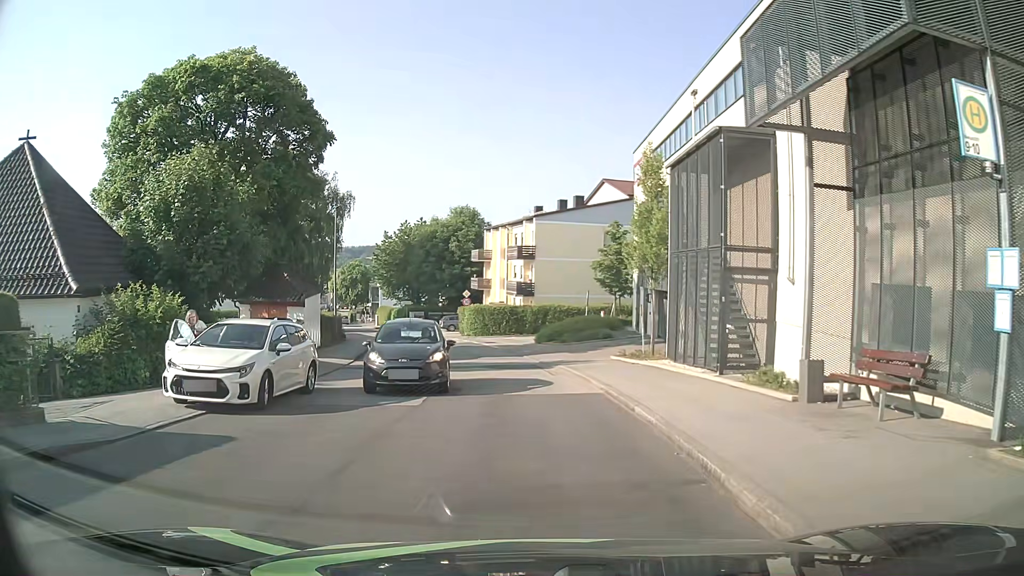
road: unclassified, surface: asphalt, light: Day
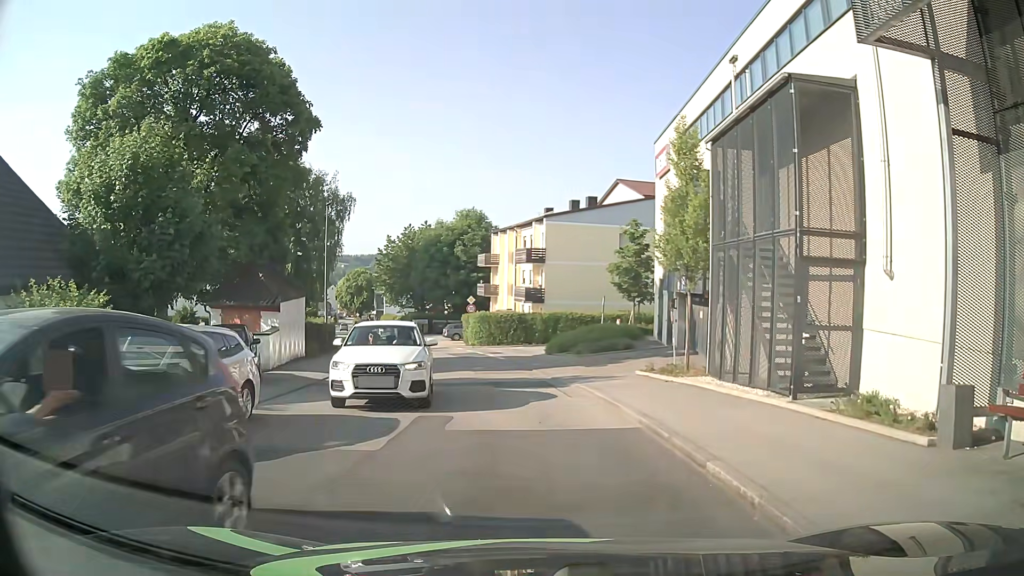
(0.0, +3.5) m; +1°
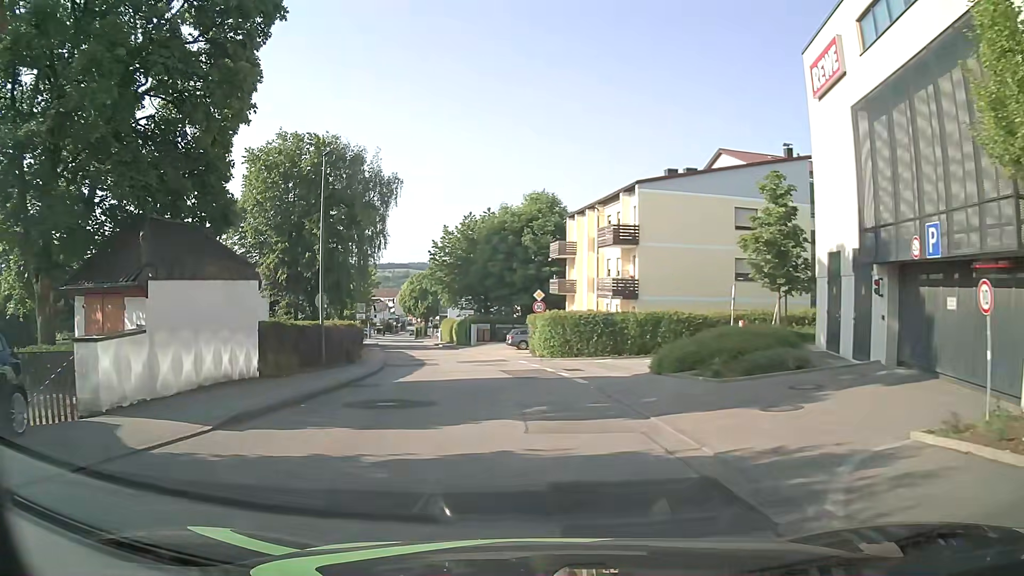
(-0.9, +12.7) m; -7°
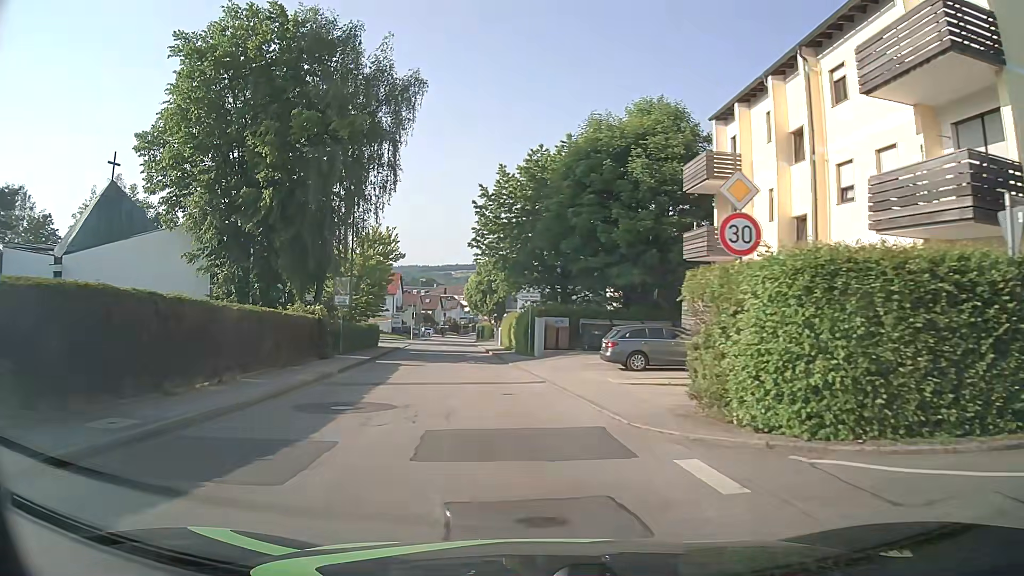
(-1.6, +25.2) m; -8°
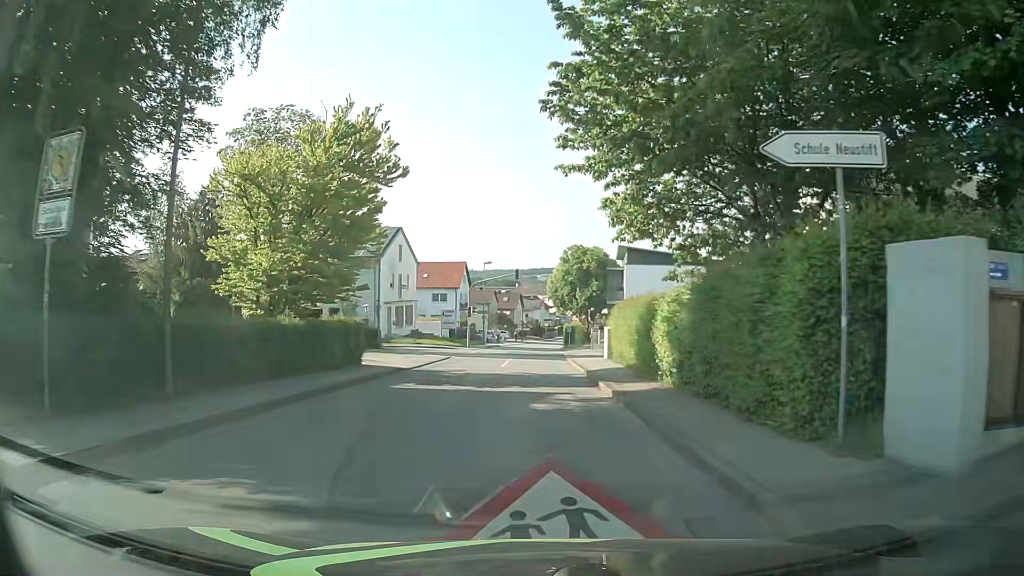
(-2.4, +25.6) m; -9°
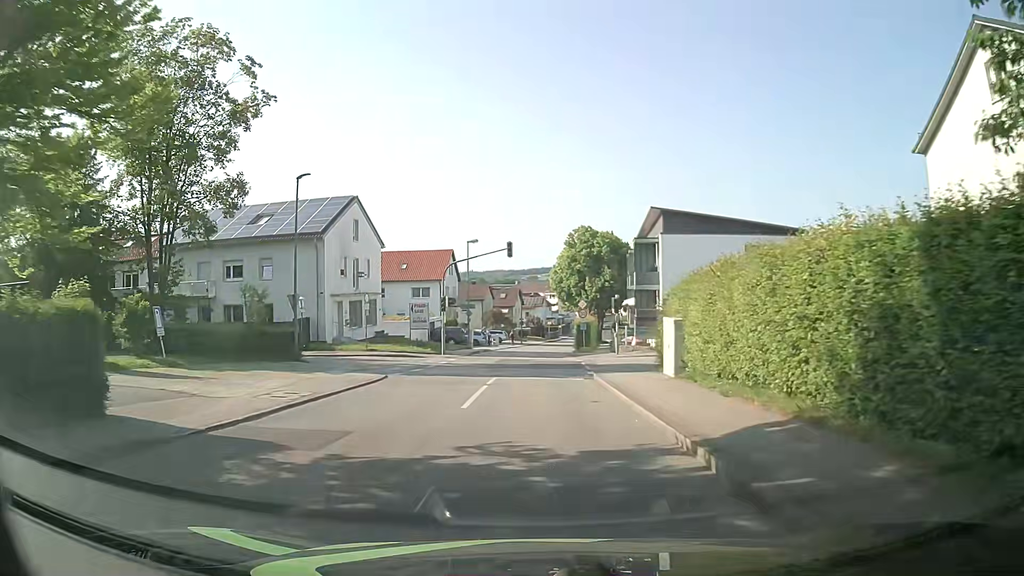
(+0.2, +15.5) m; +2°
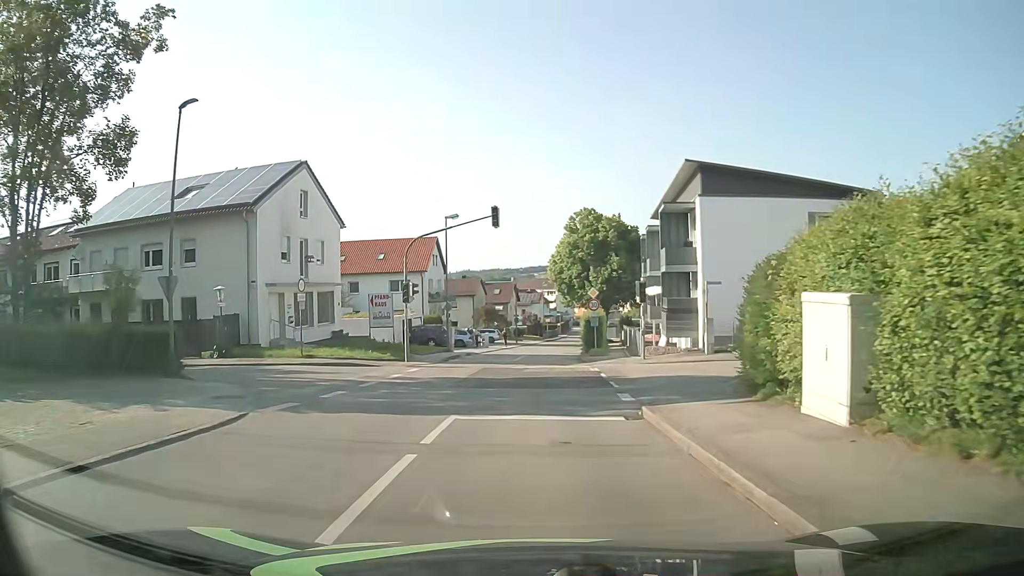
(-0.1, +10.1) m; -1°
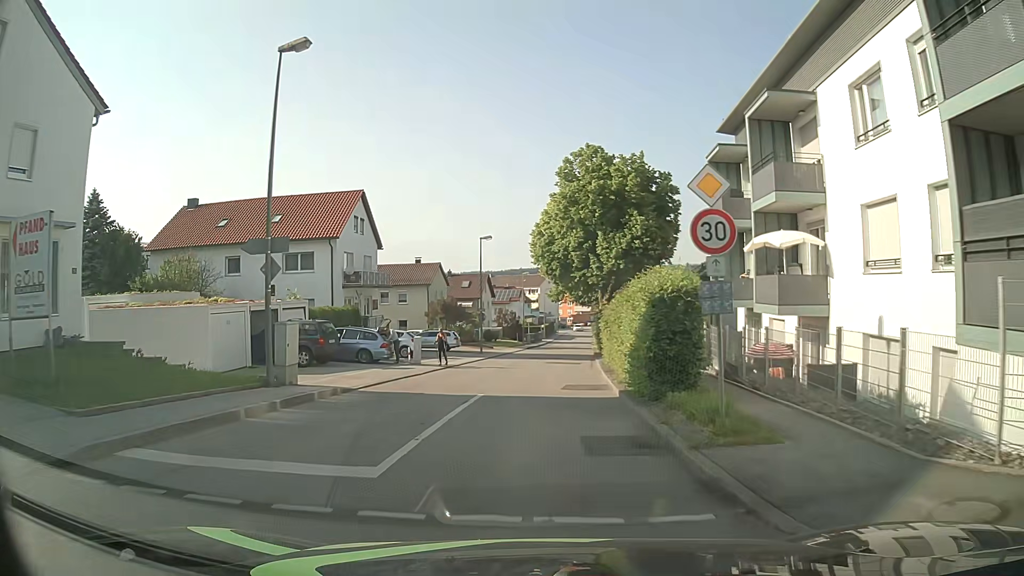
(+0.3, +24.5) m; +2°
(0, +10) (0, +20) (+1, +30) (+2, +40) (+2, +50) (+3, +60) (+4, +70) (+5, +80) (+5, +90) (+6, +100) m
